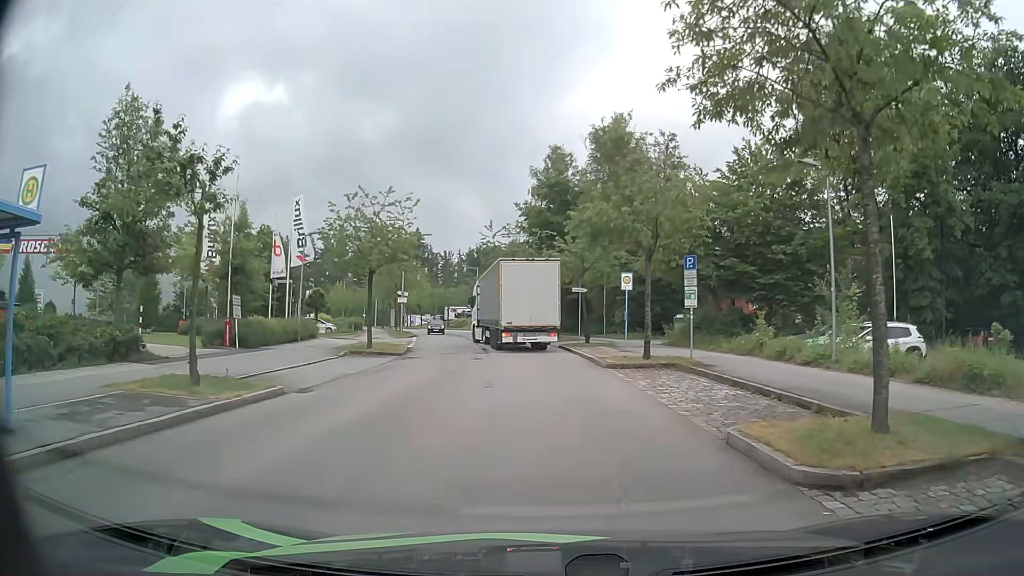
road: residential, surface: asphalt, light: Day
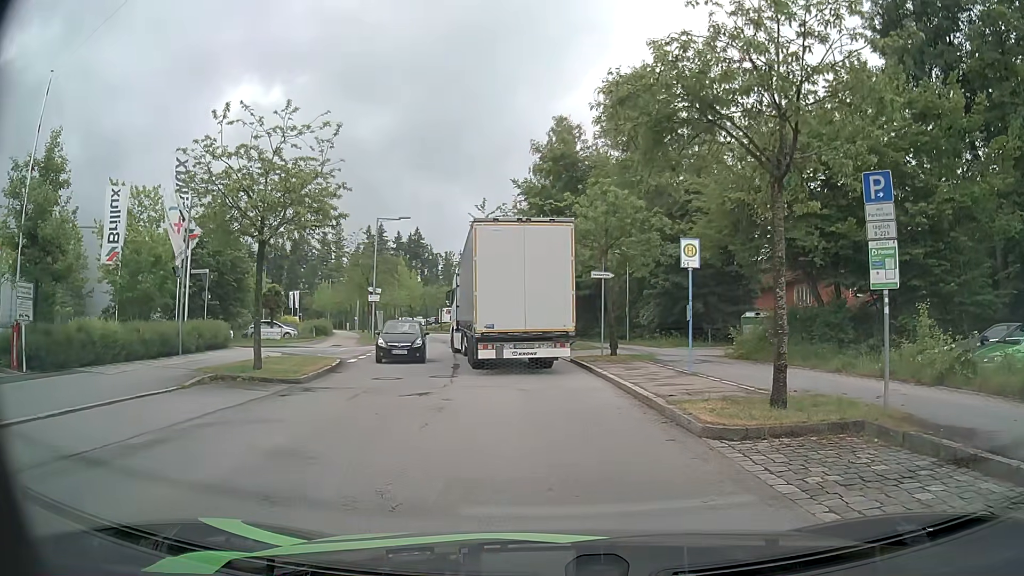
(-0.2, +11.3) m; -1°
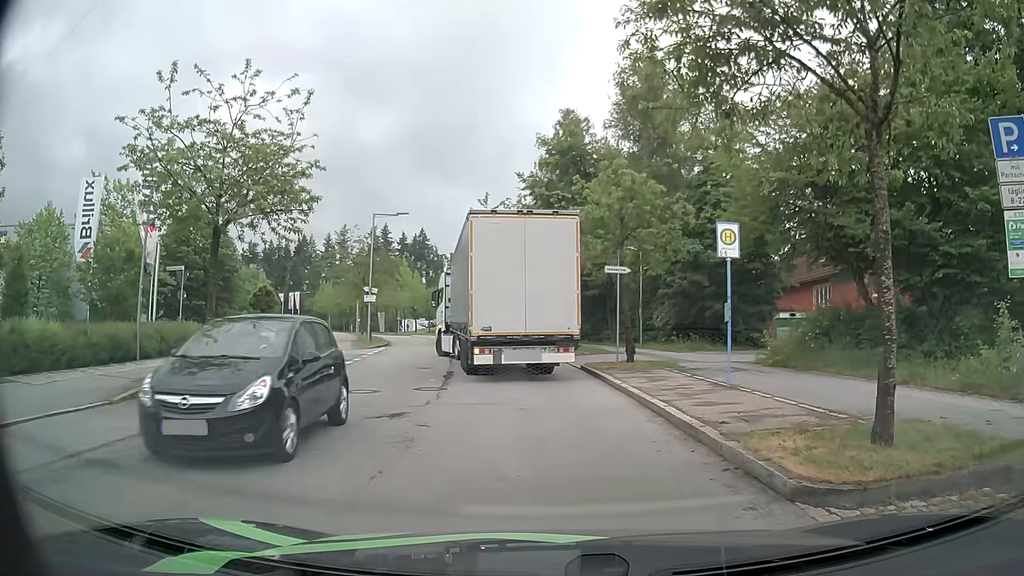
(0.0, +2.8) m; -1°
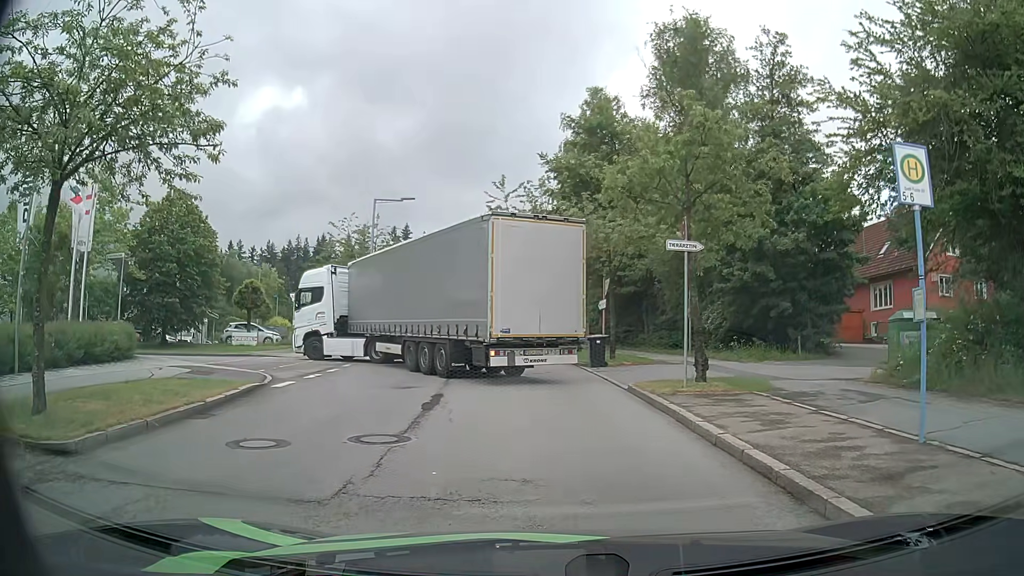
(0.0, +6.4) m; -1°
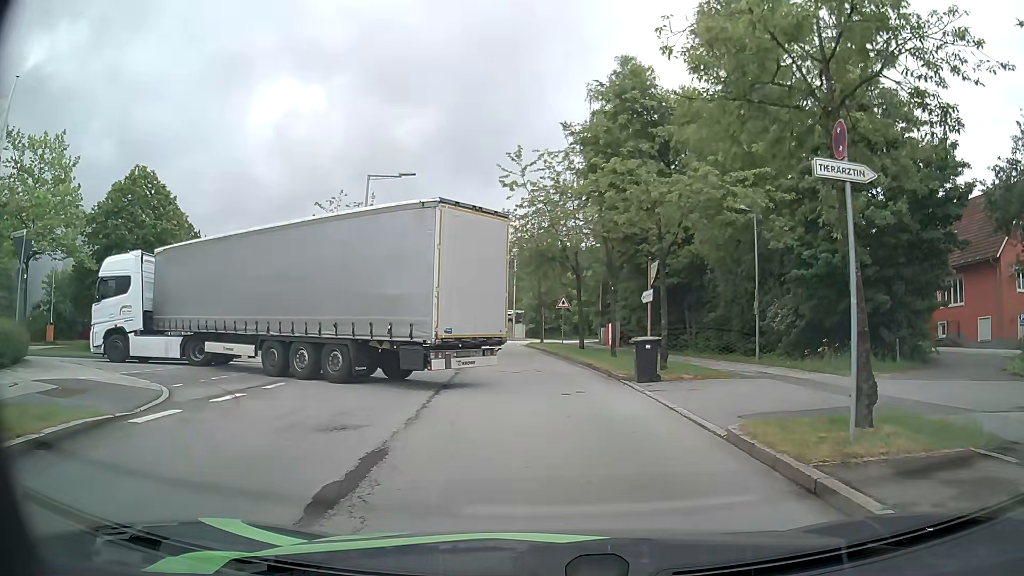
(-0.1, +6.6) m; -2°
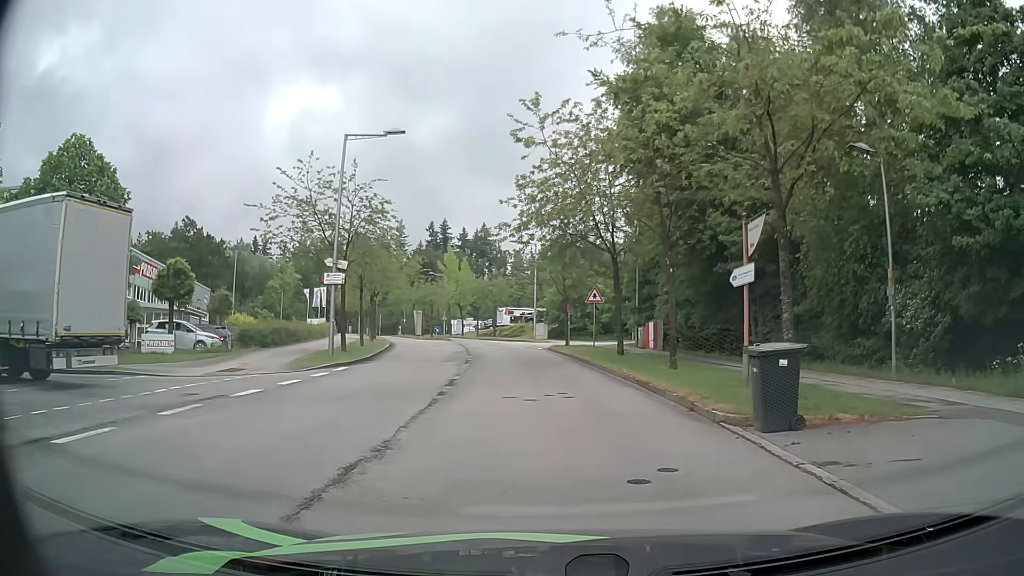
(-0.2, +8.1) m; -2°
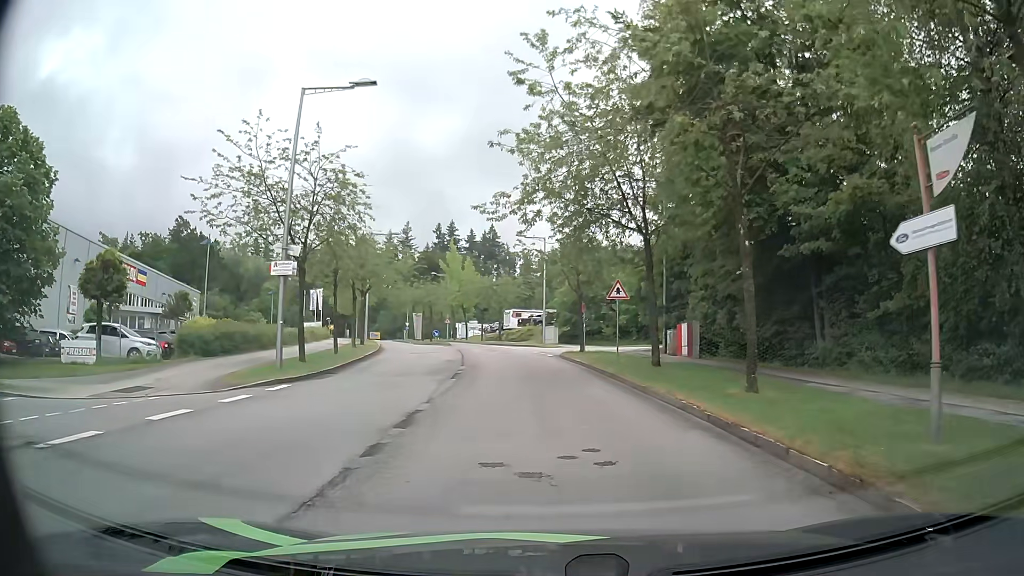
(-0.1, +6.5) m; -1°
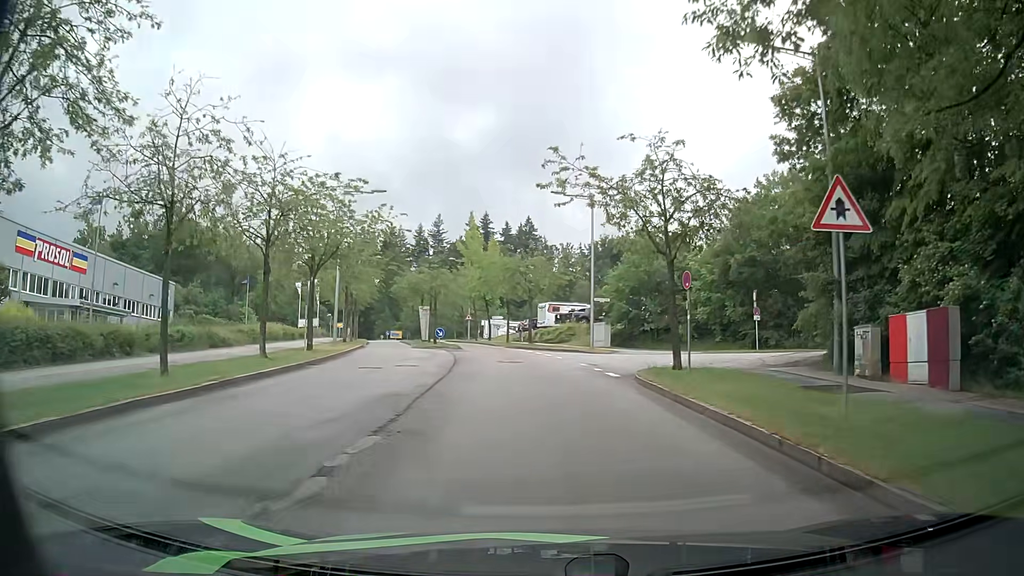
(-0.5, +17.4) m; -3°
(0, +10) (-1, +20) (-2, +30) (-3, +40) (-5, +50) (-8, +59) (-11, +69) (-14, +78) (-16, +88) (-12, +97) m
